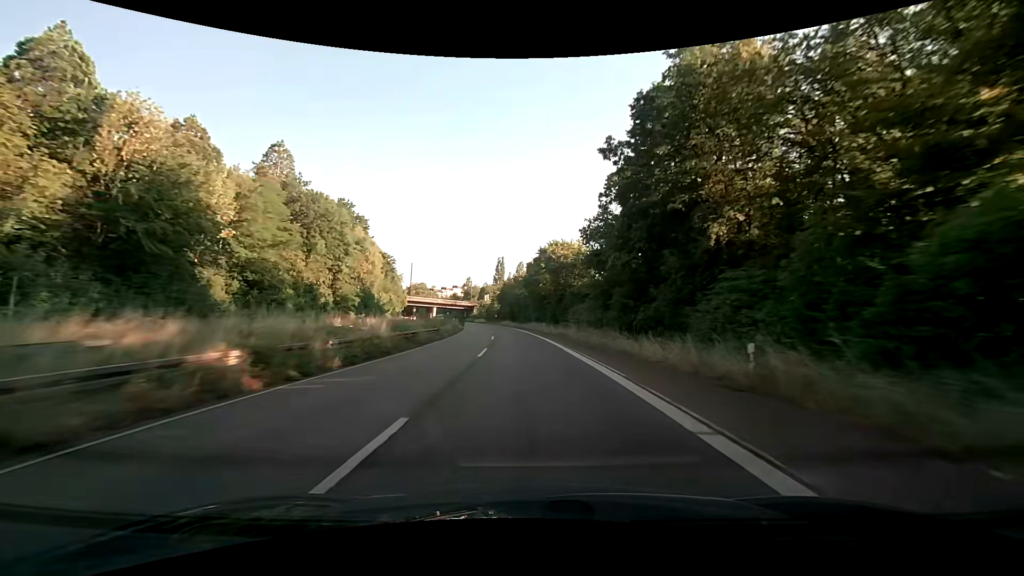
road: trunk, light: Day
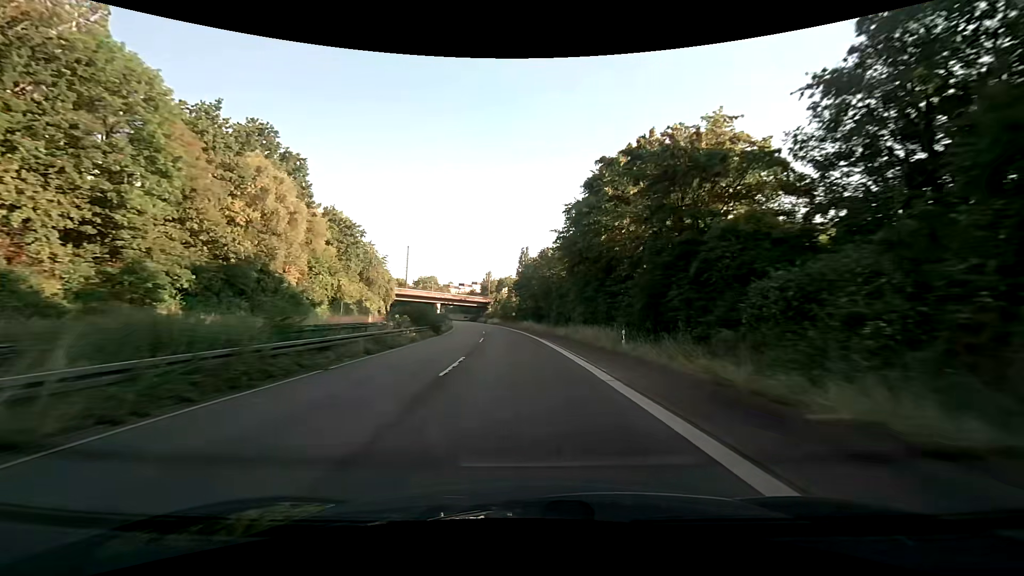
(-1.4, +43.2) m; -4°
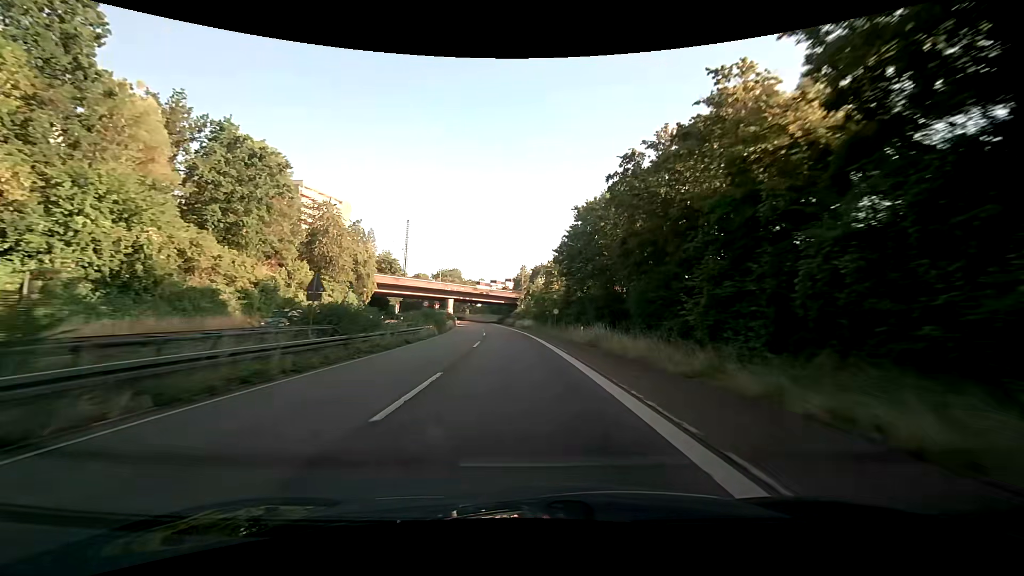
(-1.4, +40.9) m; -4°
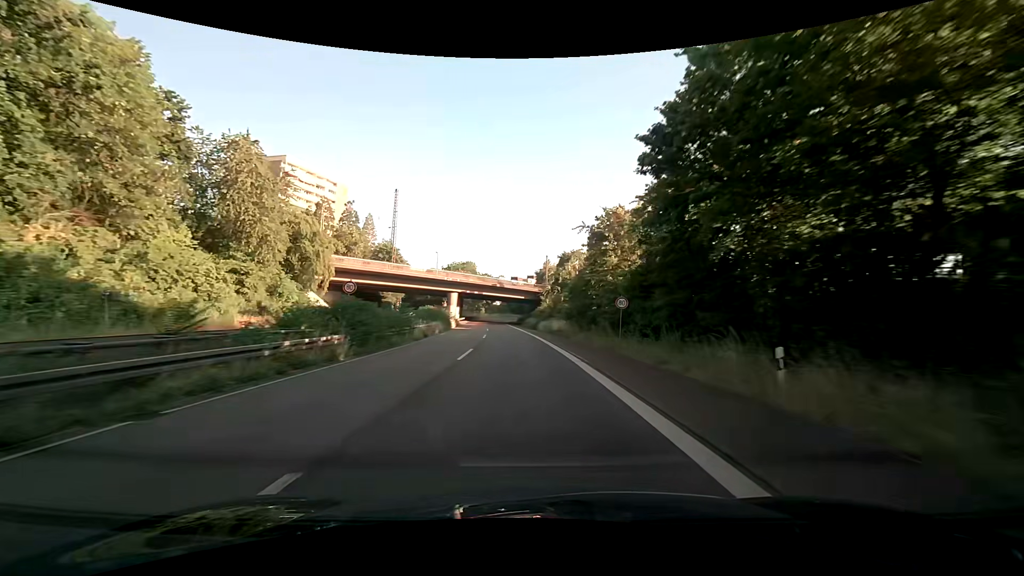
(-0.6, +26.1) m; -3°
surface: asphalt
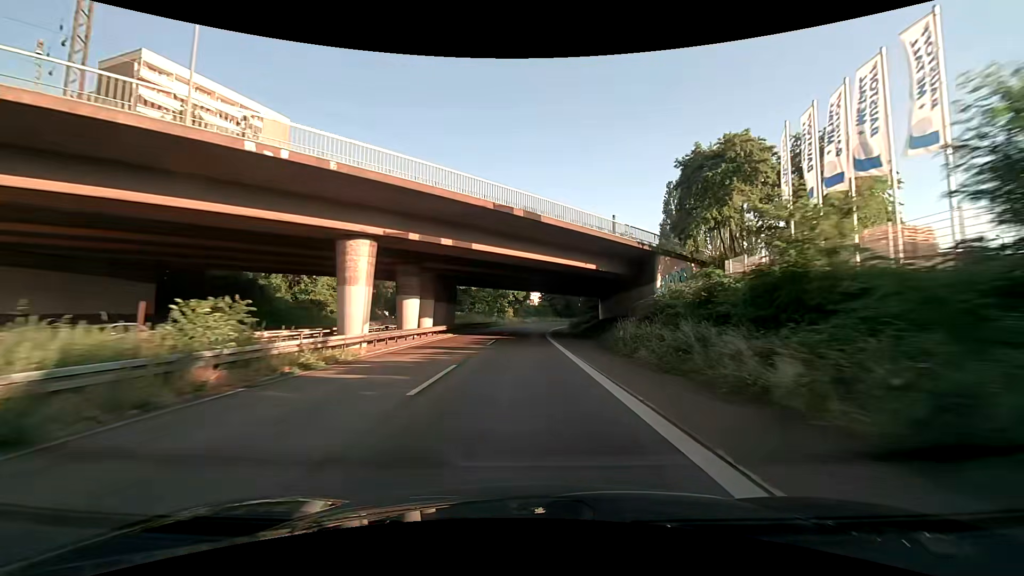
(-2.6, +61.5) m; -5°
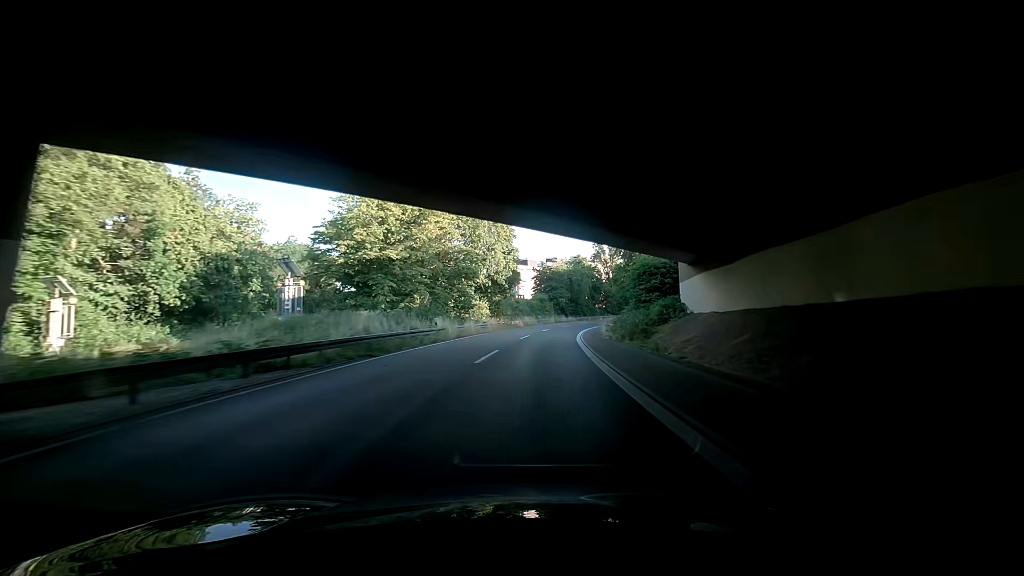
(+0.2, +47.5) m; +1°
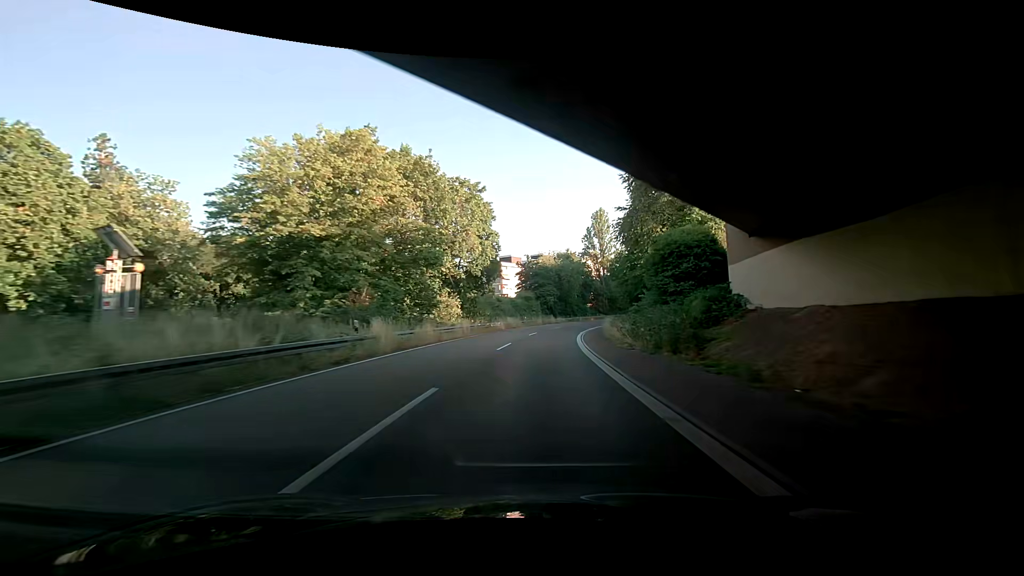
(-0.1, +11.7) m; 0°
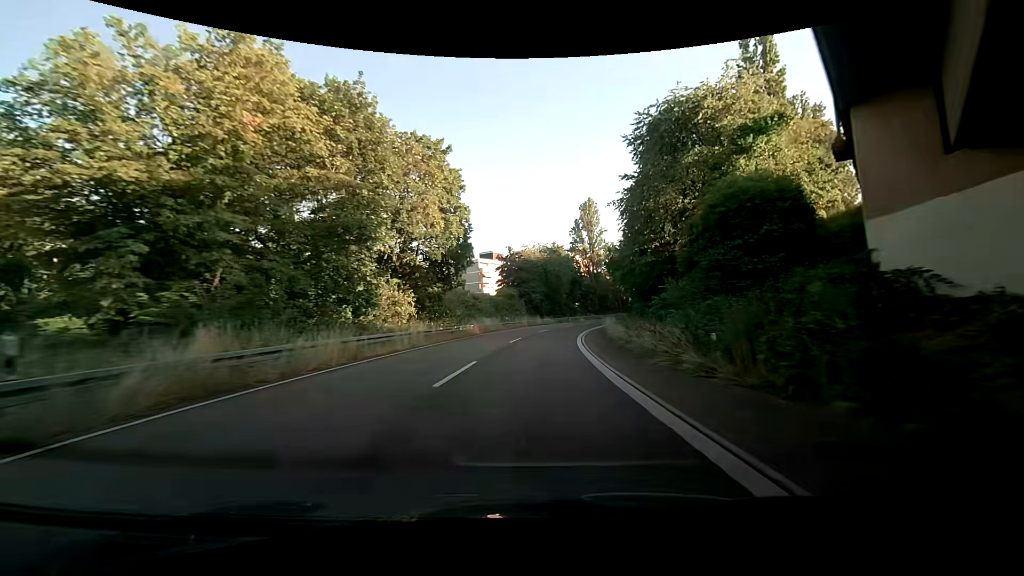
(+0.1, +11.6) m; +1°
(0, +10) (+1, +20) (+2, +30) (+3, +40) (+5, +50) (+7, +59) (+10, +69) (+13, +79) (+16, +88) (+19, +98) m
